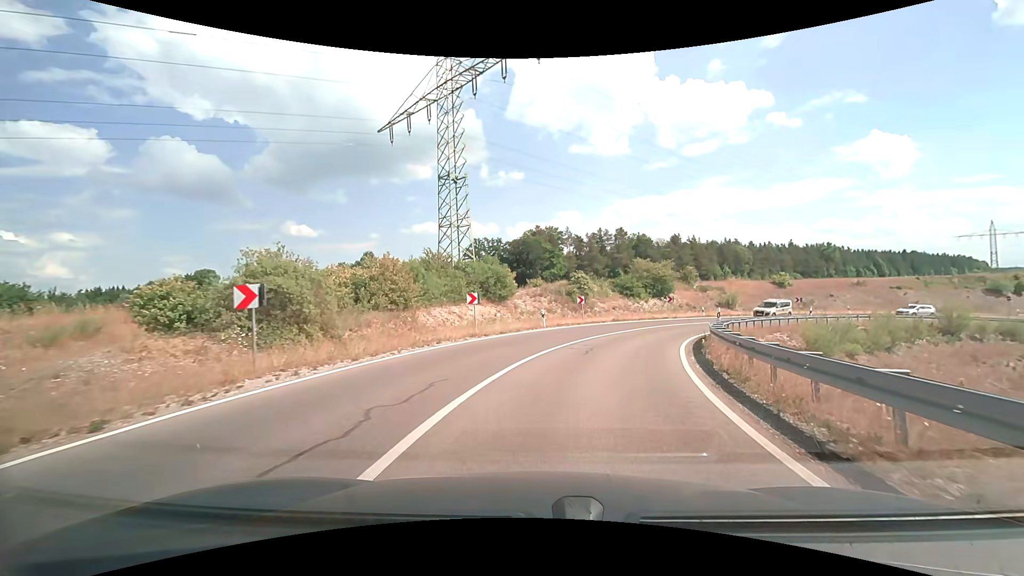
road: trunk_link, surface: asphalt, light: Day
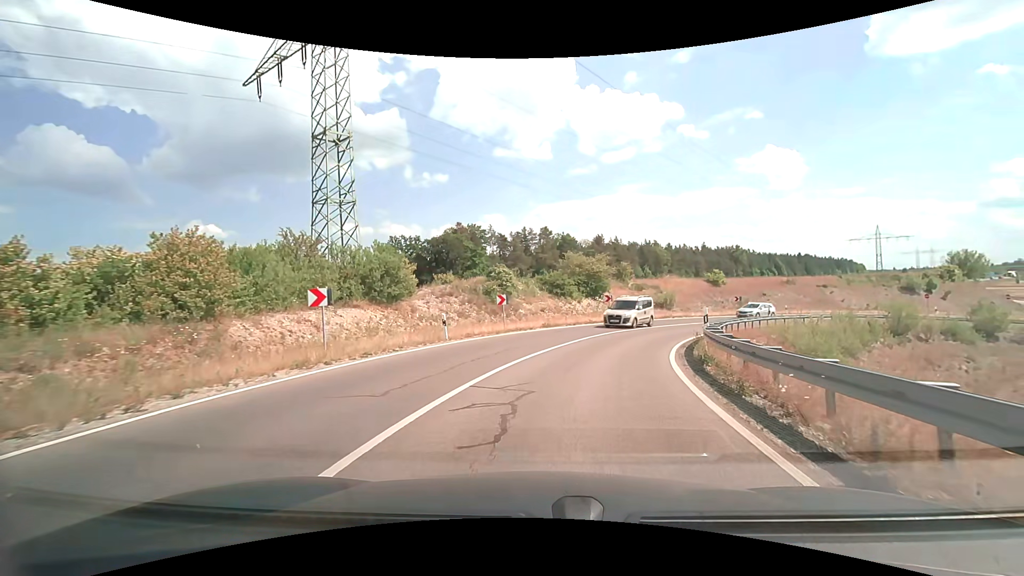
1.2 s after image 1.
(+0.7, +9.2) m; +8°
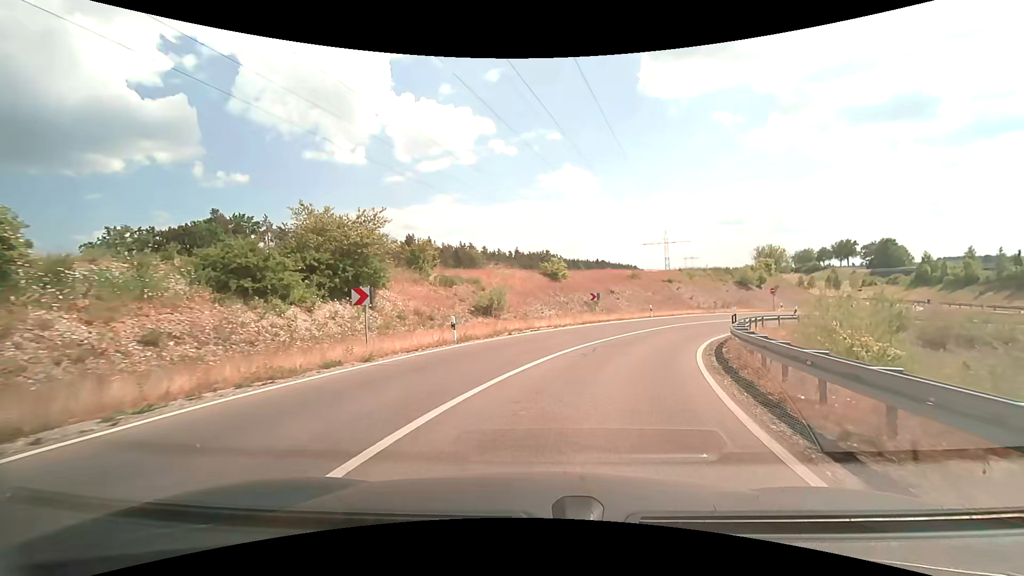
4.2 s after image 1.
(+4.5, +23.4) m; +21°
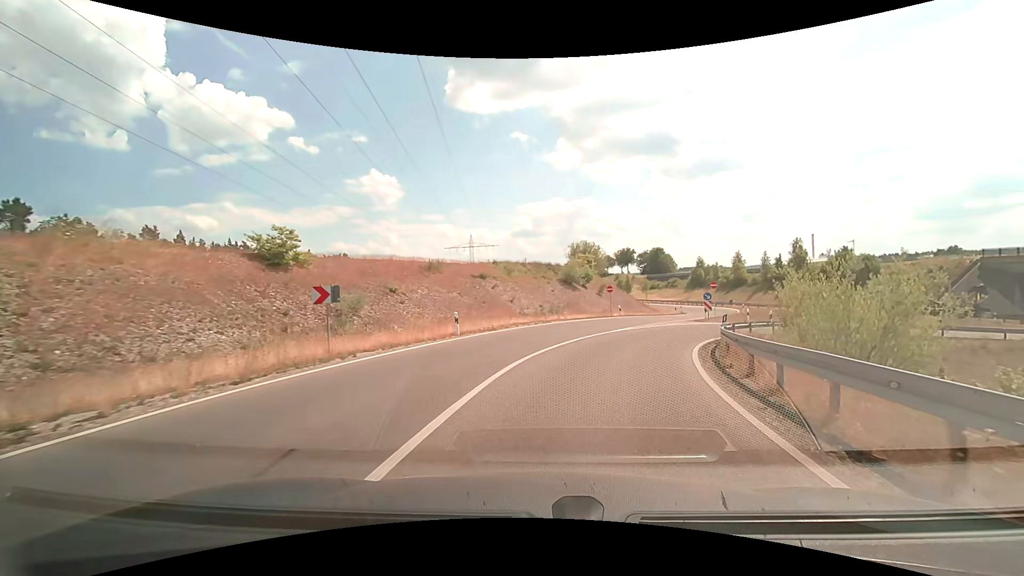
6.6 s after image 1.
(+3.6, +20.1) m; +22°
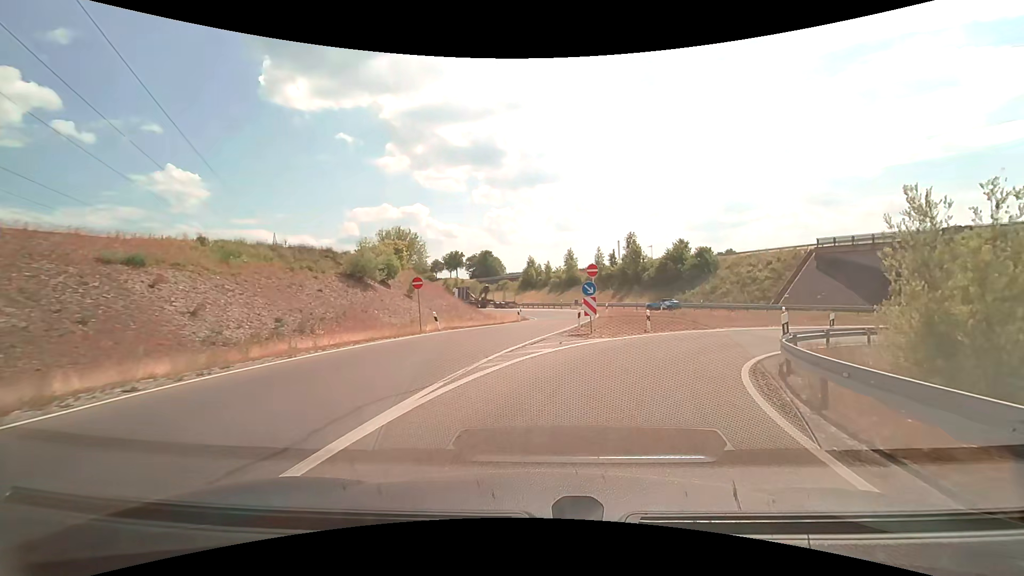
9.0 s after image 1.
(+3.1, +19.1) m; +19°
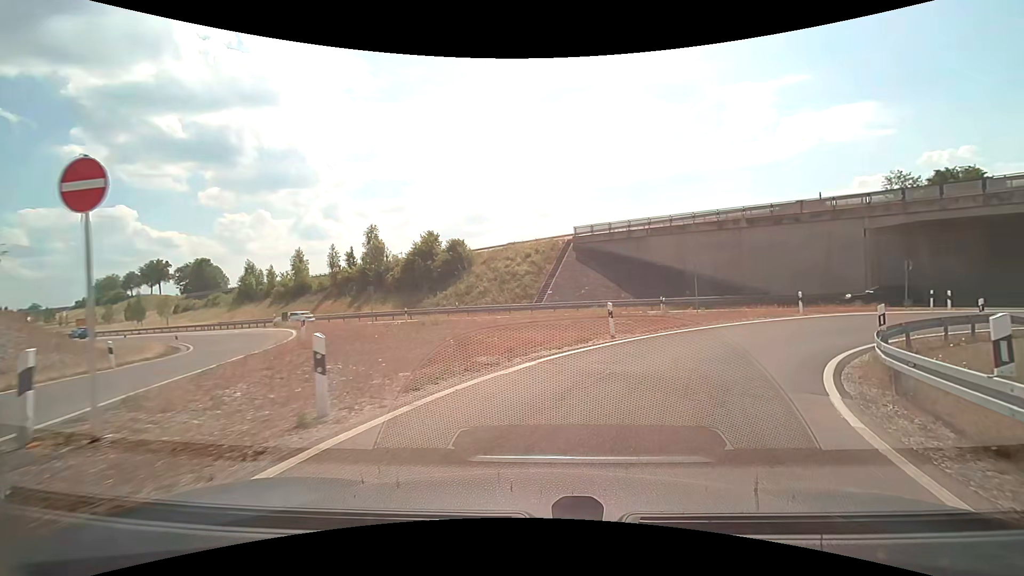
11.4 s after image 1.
(+3.4, +16.1) m; +26°
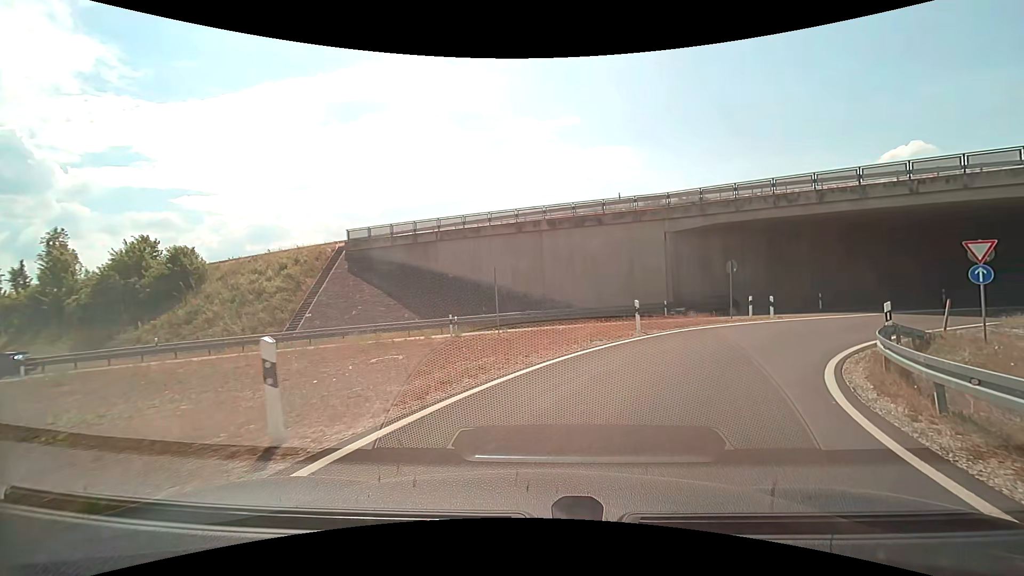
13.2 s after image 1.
(+2.2, +10.2) m; +24°
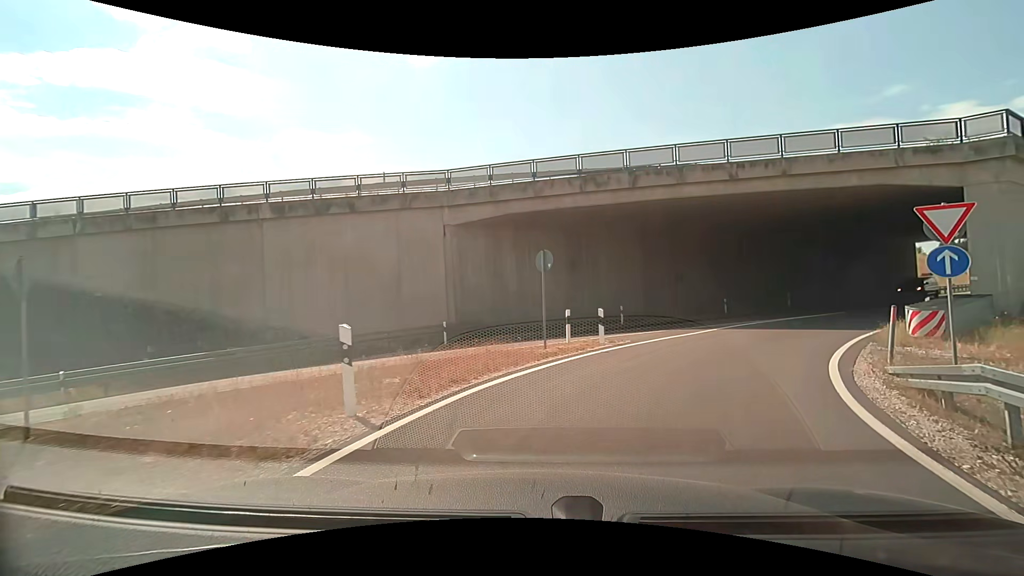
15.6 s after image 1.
(+2.1, +10.8) m; +24°
